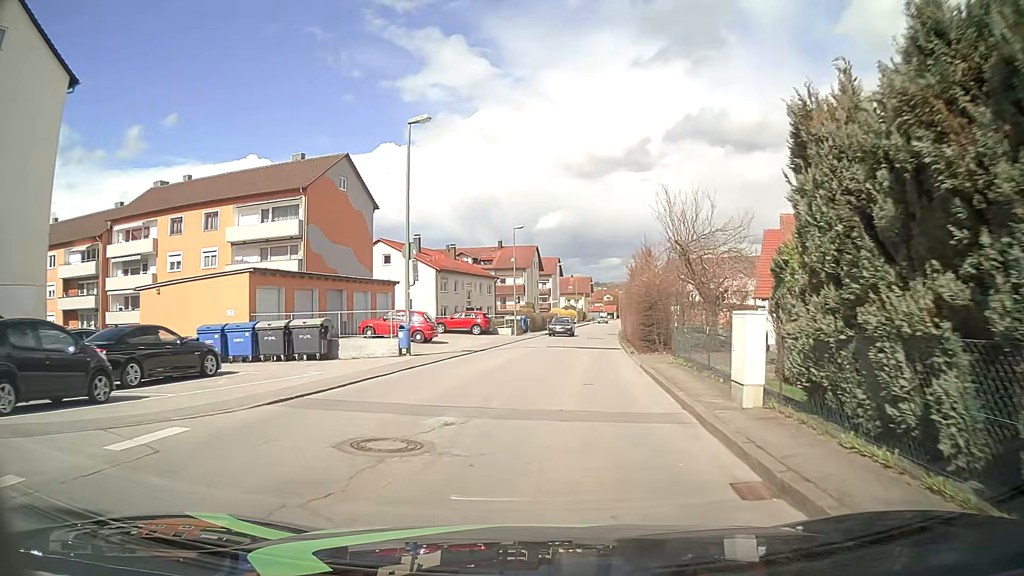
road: unclassified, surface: asphalt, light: Day
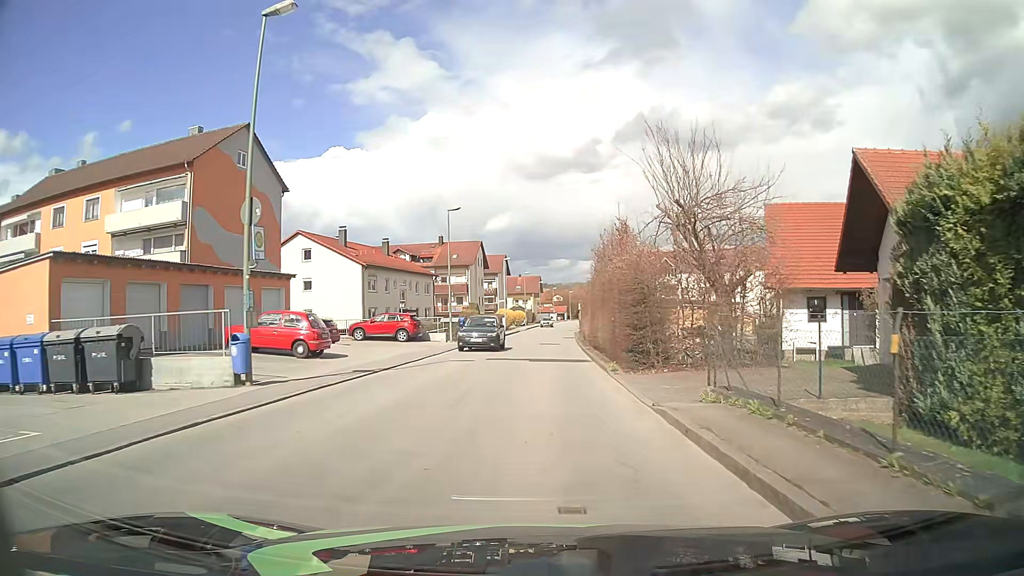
(+0.4, +9.5) m; +4°
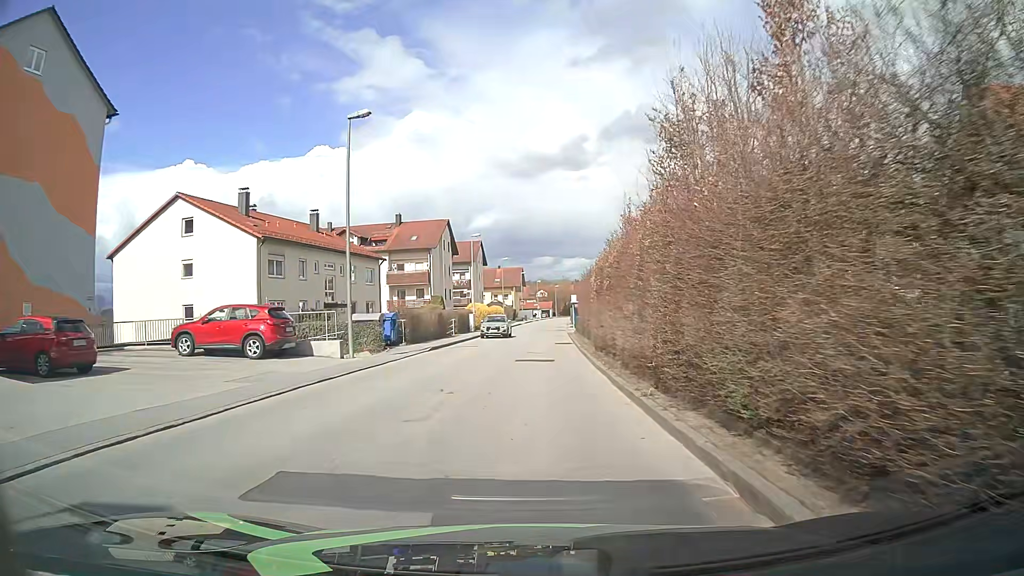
(+0.6, +19.2) m; +1°
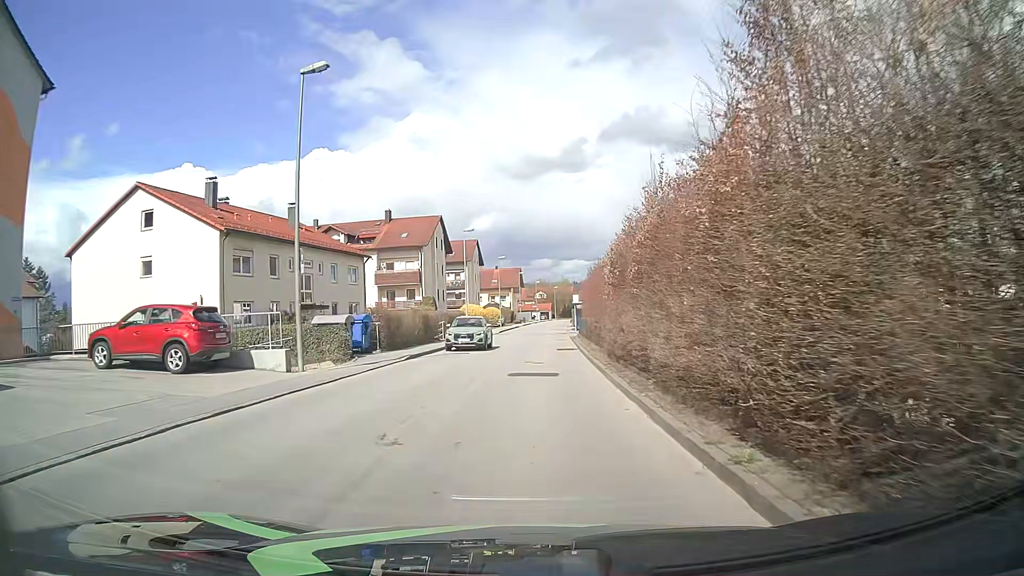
(+0.1, +4.8) m; +1°
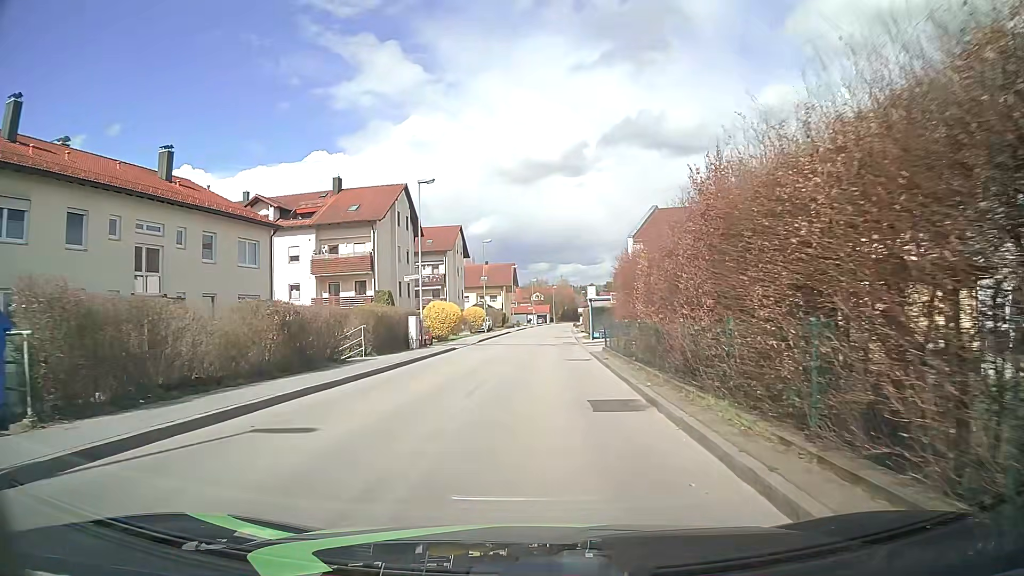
(0.0, +19.1) m; +1°
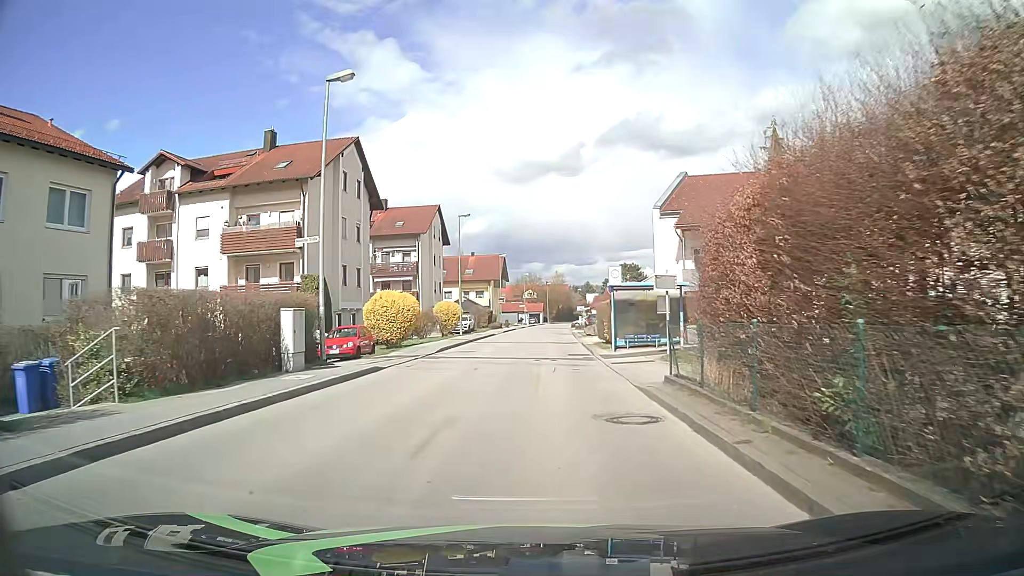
(-0.1, +14.3) m; 0°
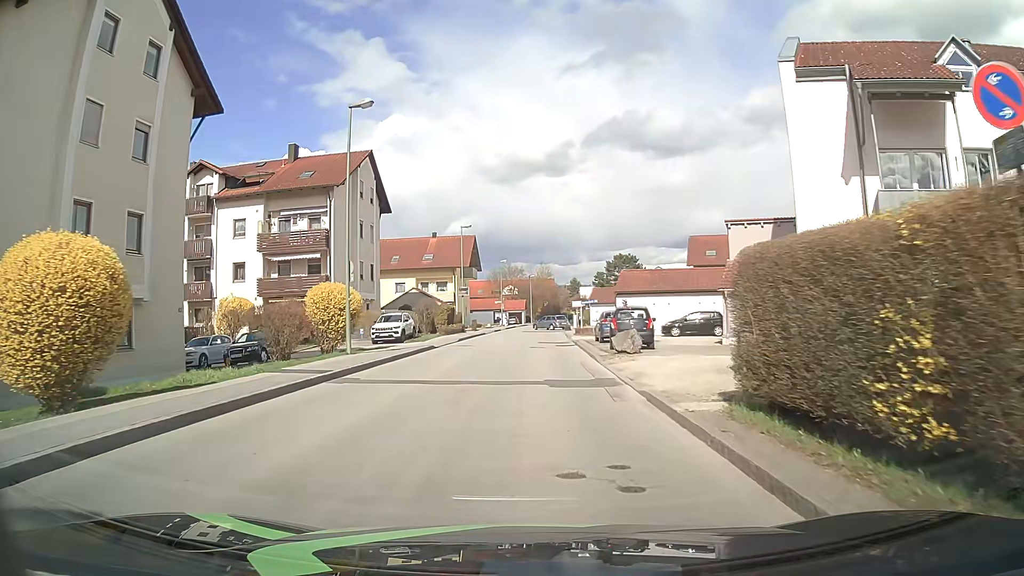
(+0.4, +24.0) m; +2°
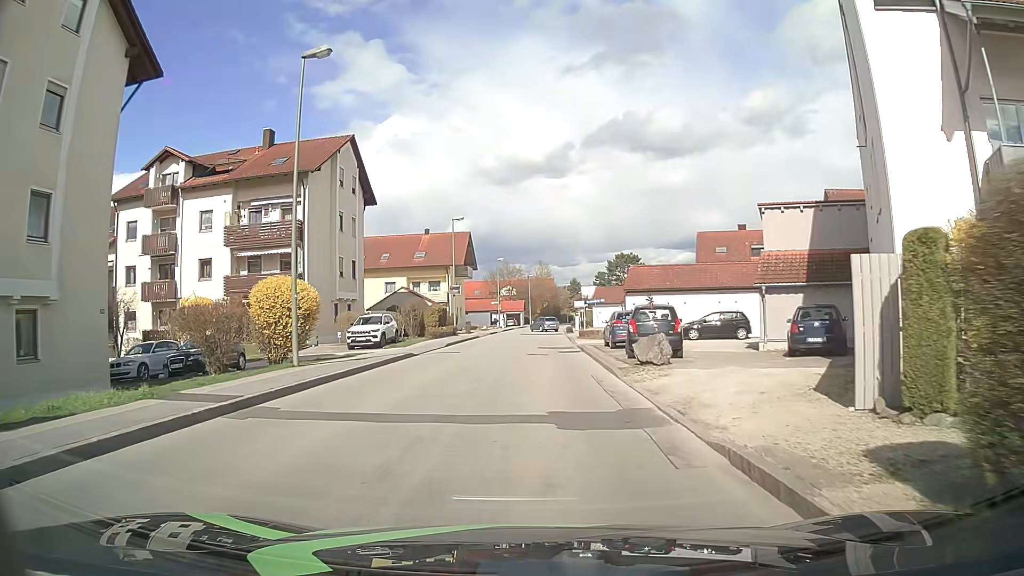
(0.0, +4.8) m; 0°
(0, +10) (0, +20) (0, +30) (+1, +40) (+1, +50) (+1, +60) (+2, +70) (+2, +80) (+3, +90) (+4, +100) m
